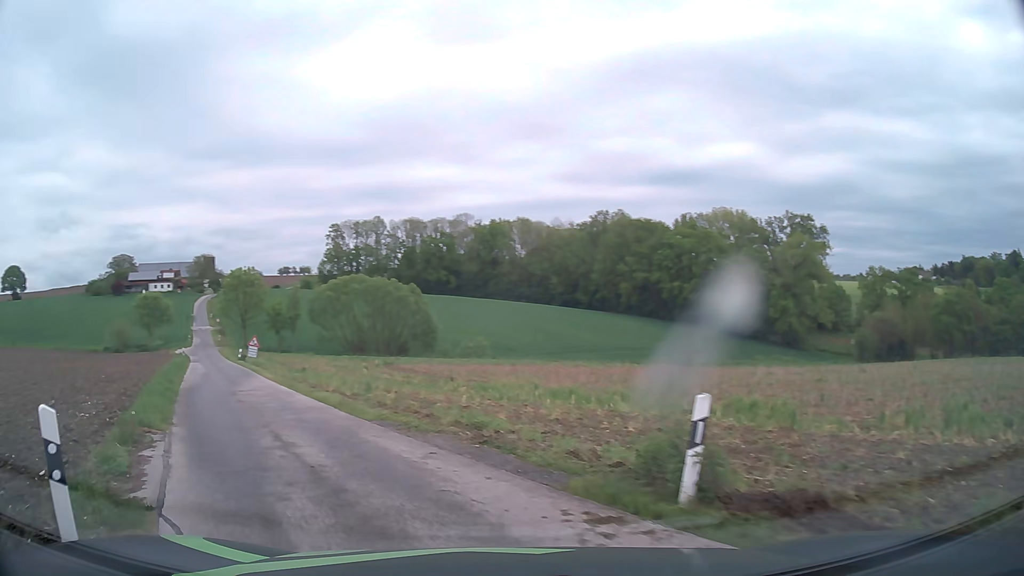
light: Day
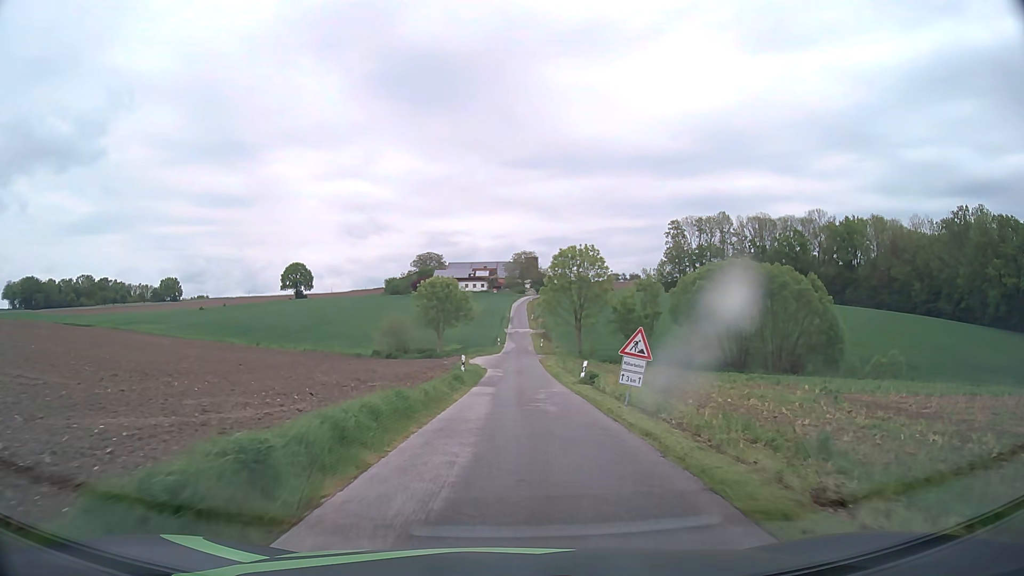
(-10.9, +26.3) m; -27°
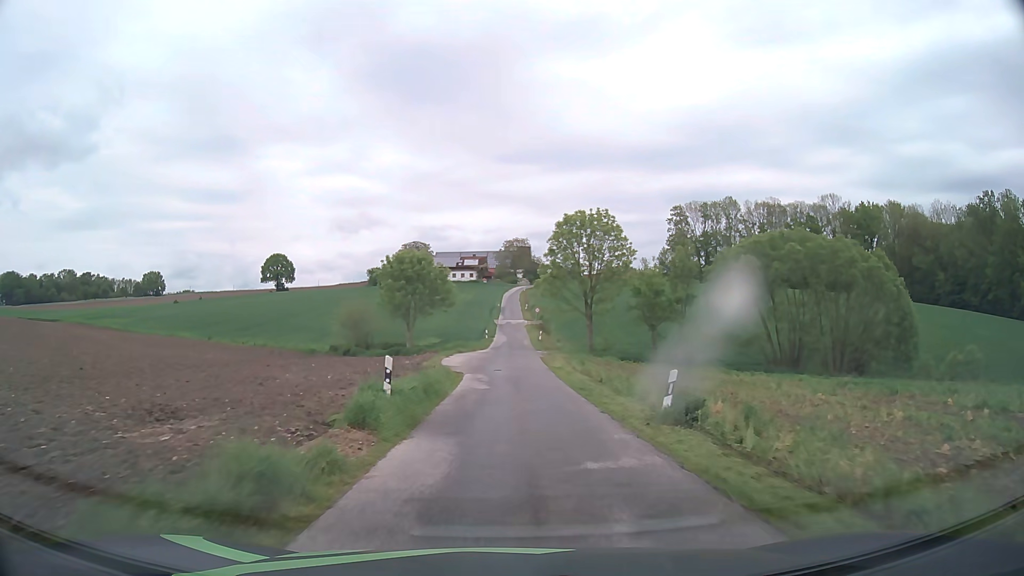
(+0.1, +15.8) m; +1°
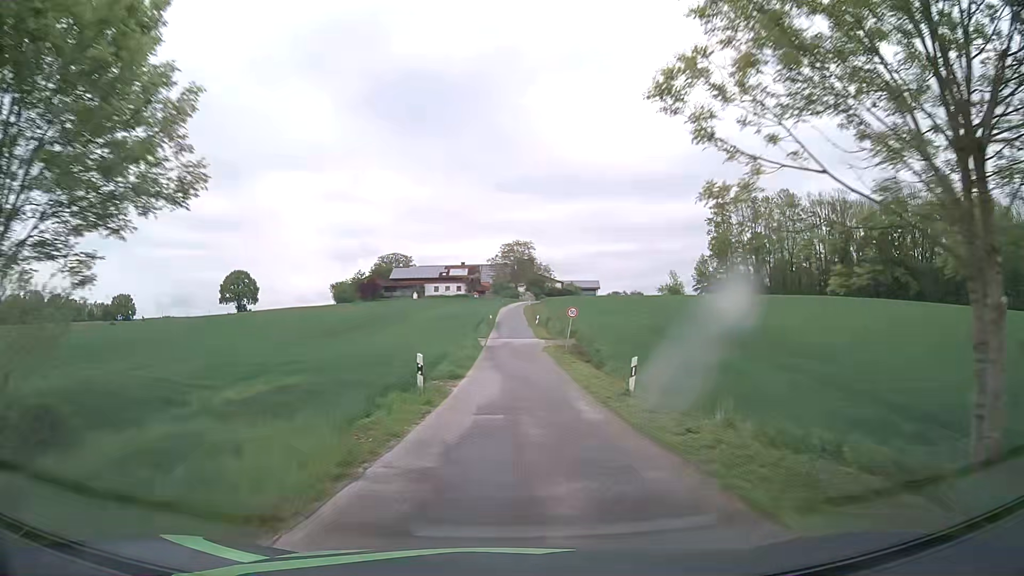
(+0.1, +46.0) m; 0°
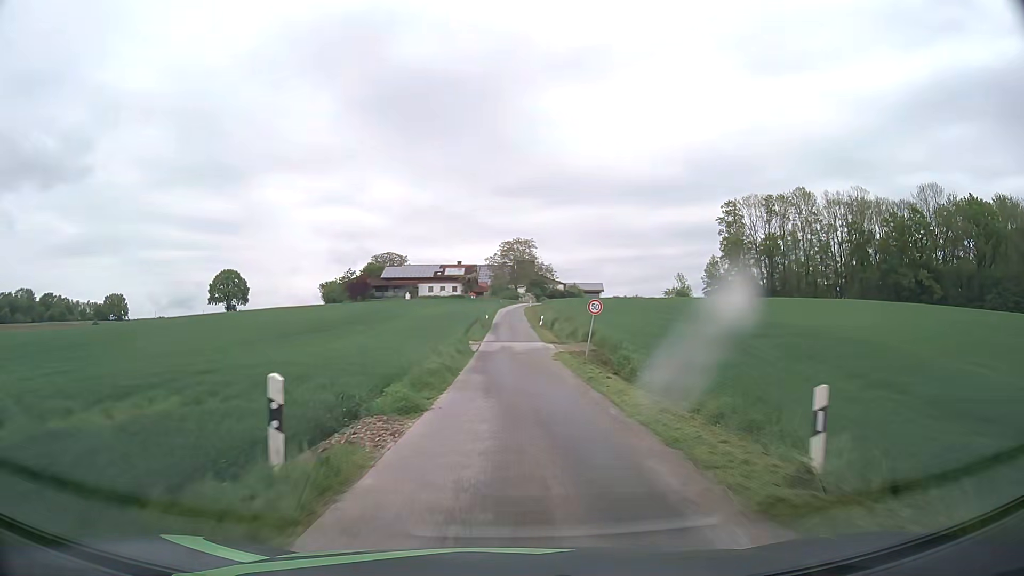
(0.0, +9.7) m; 0°
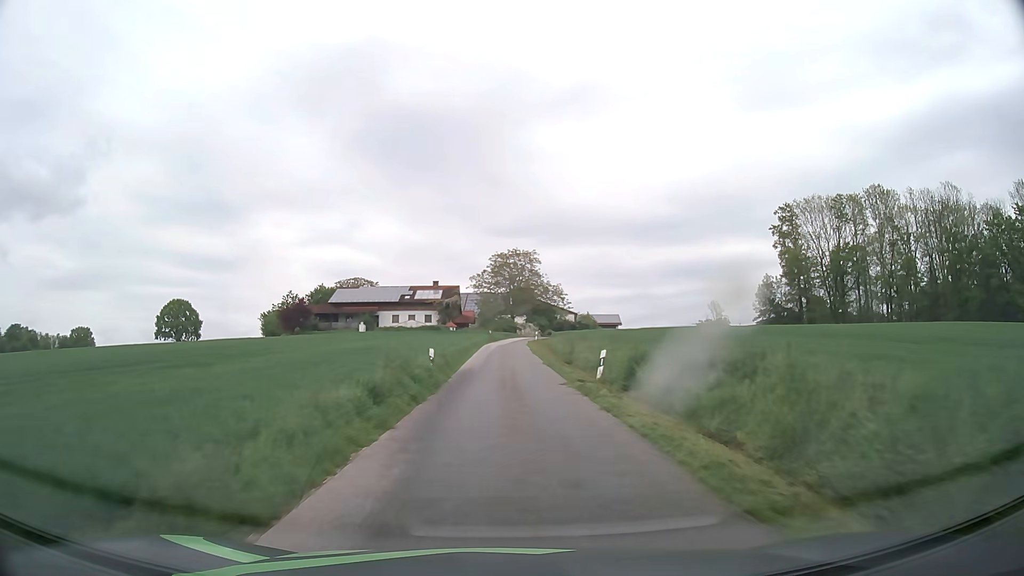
(+0.1, +38.3) m; 0°
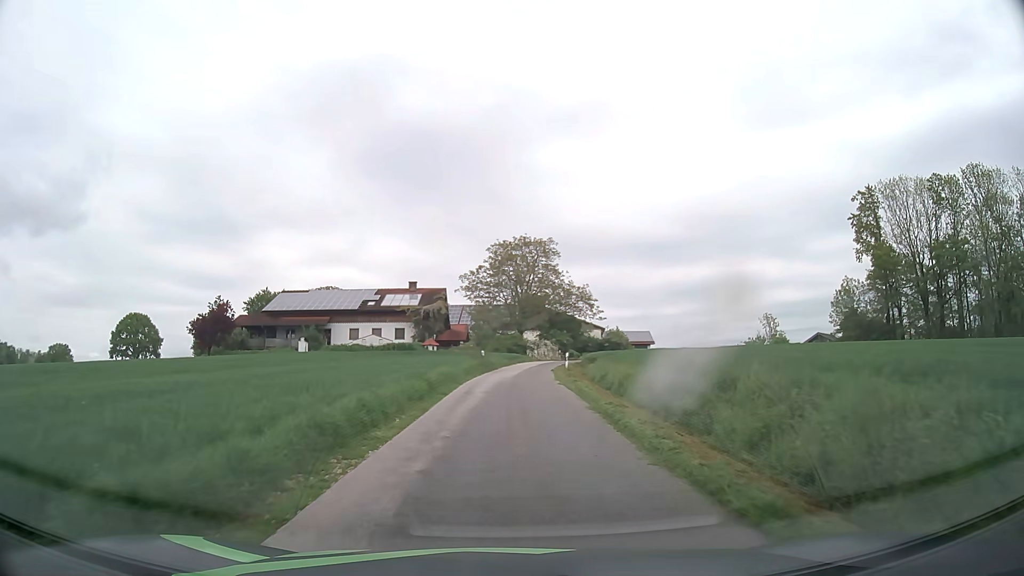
(-0.1, +30.3) m; 0°
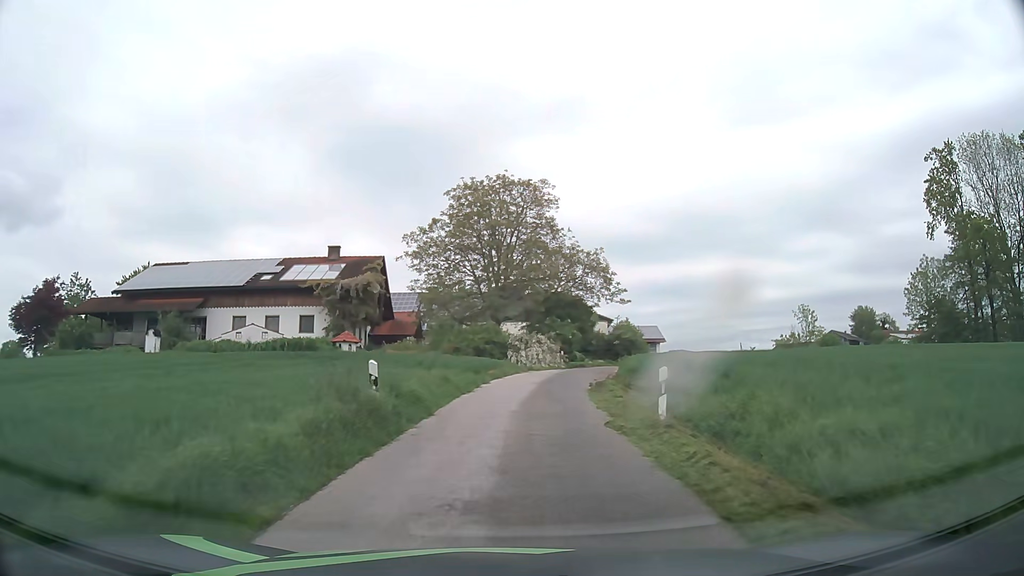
(+0.3, +26.5) m; +2°
(0, +10) (+1, +20) (+2, +30) (+5, +40) (+8, +49) (+12, +58) (+15, +68) (+19, +77) (+22, +86) (+26, +96) m
